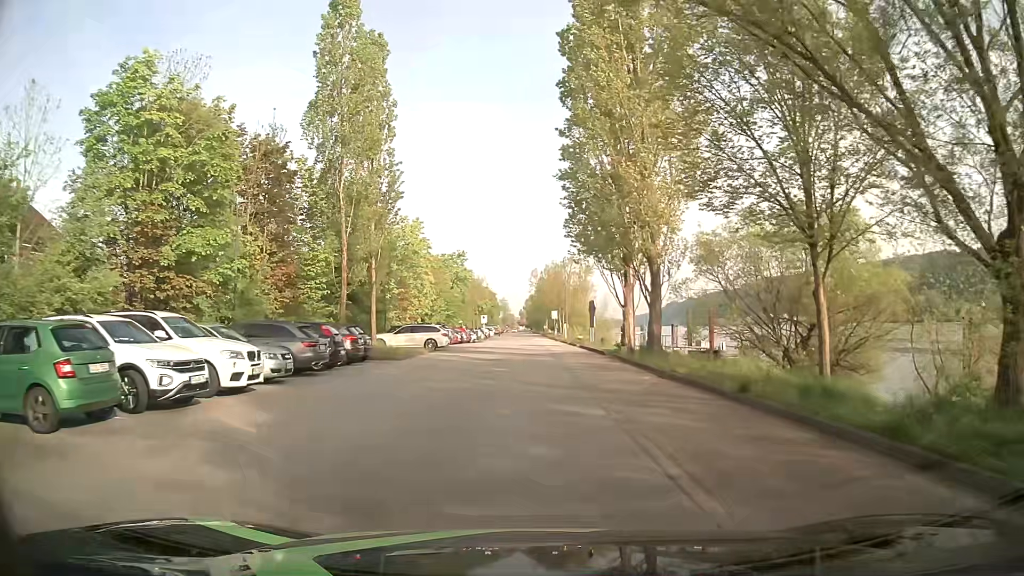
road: residential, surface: asphalt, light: Day
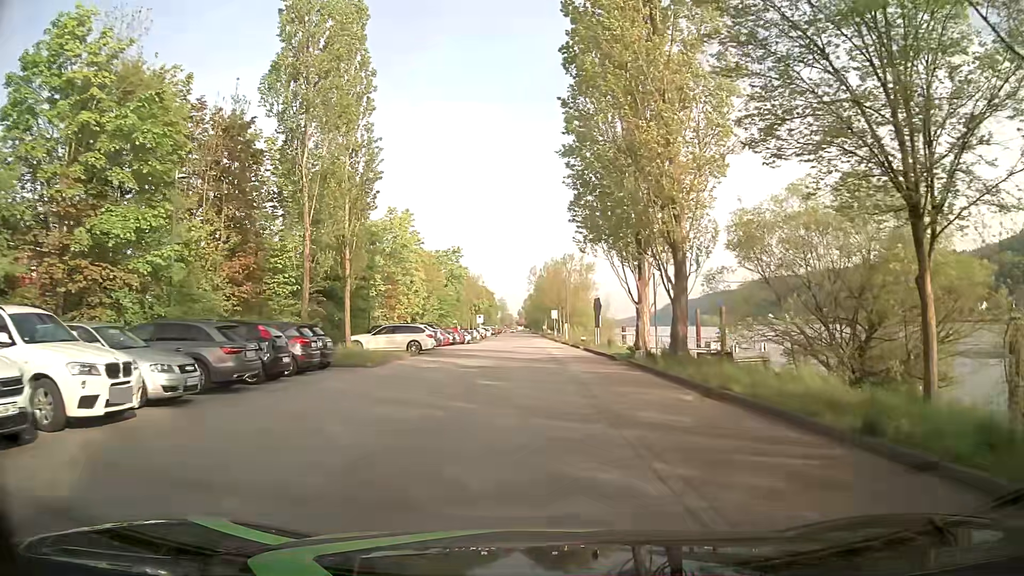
(0.0, +4.8) m; 0°
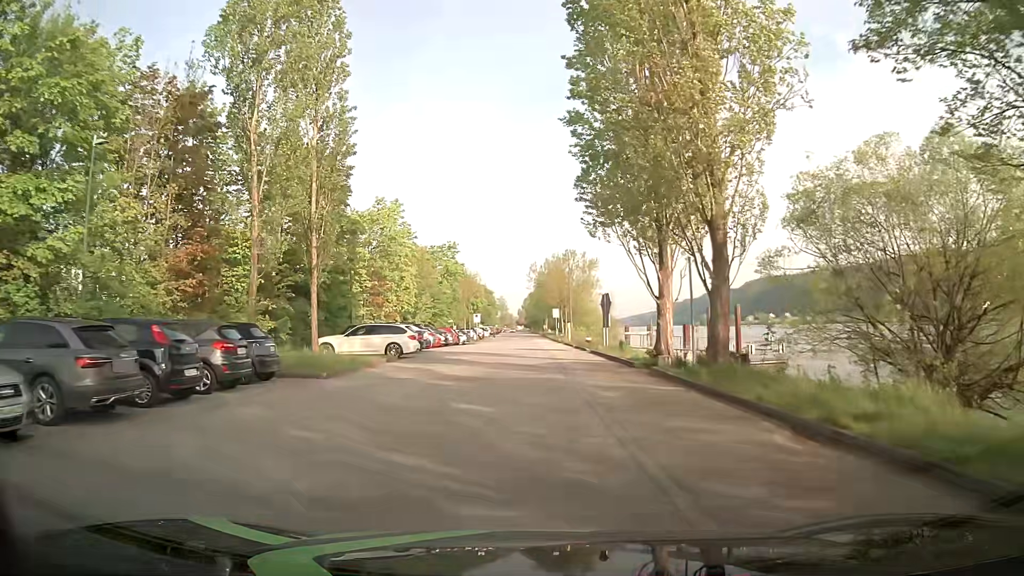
(0.0, +4.8) m; +1°
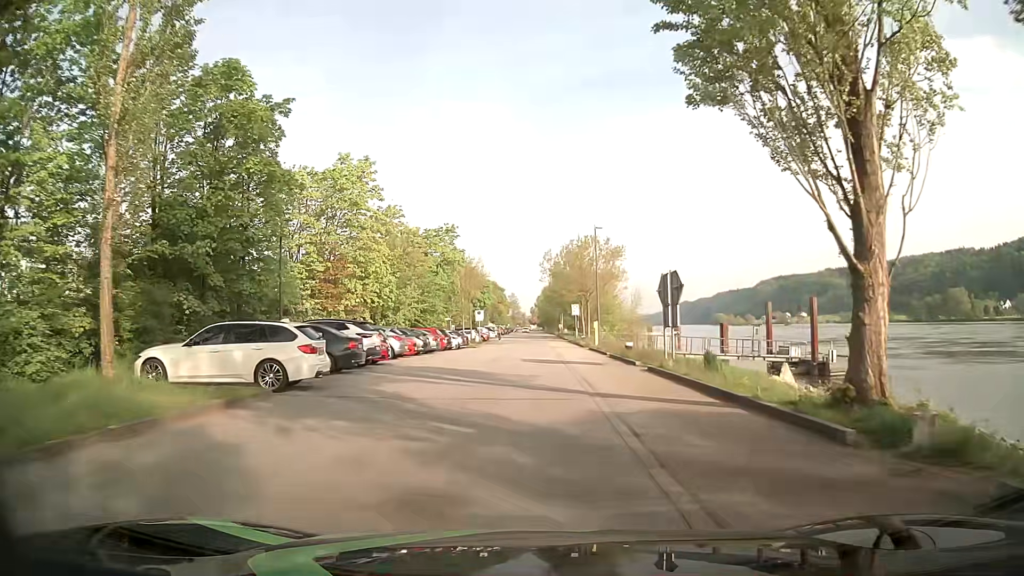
(-0.2, +14.4) m; -1°
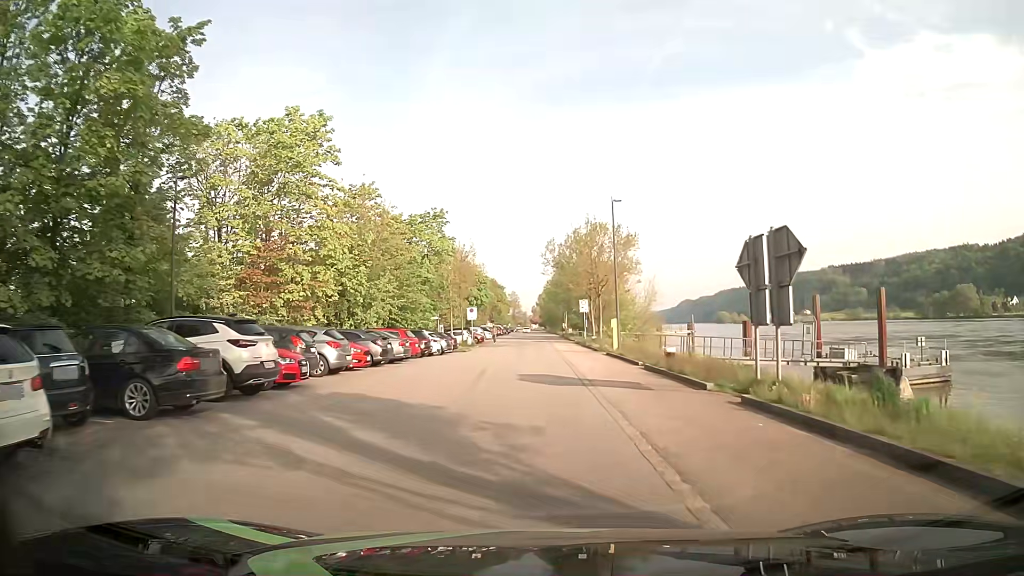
(-0.1, +9.6) m; 0°
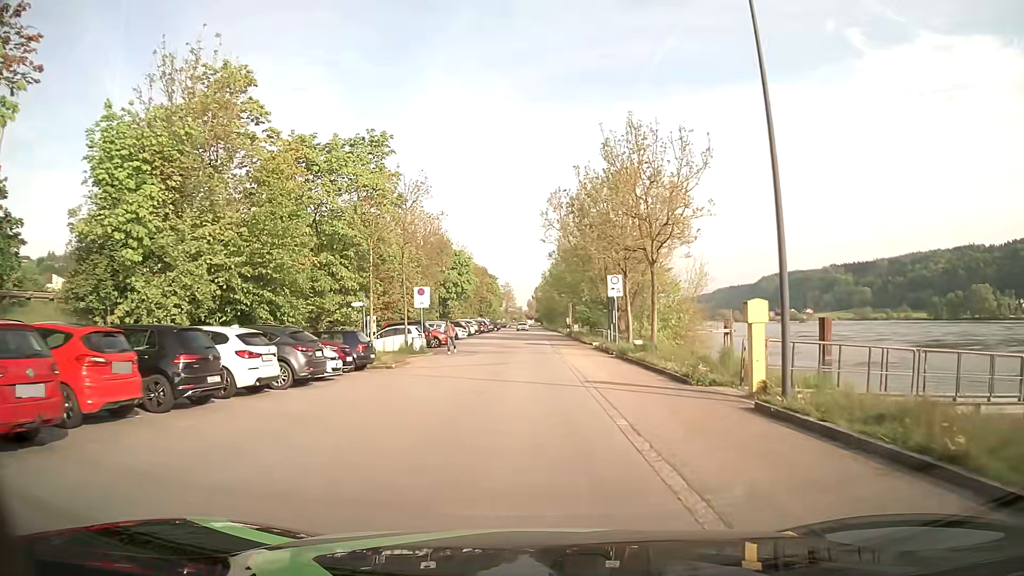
(+0.1, +24.1) m; 0°
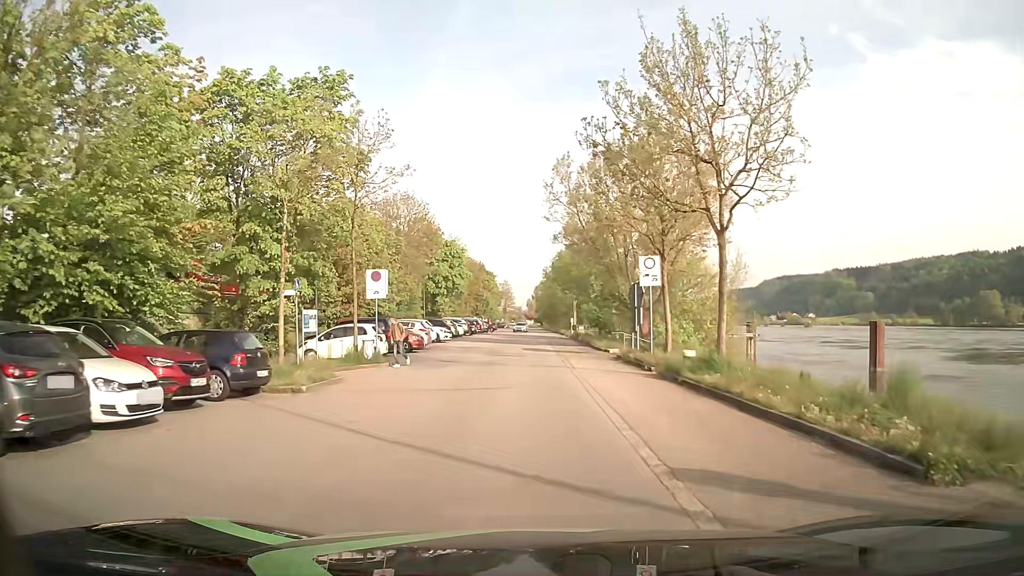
(0.0, +9.8) m; 0°
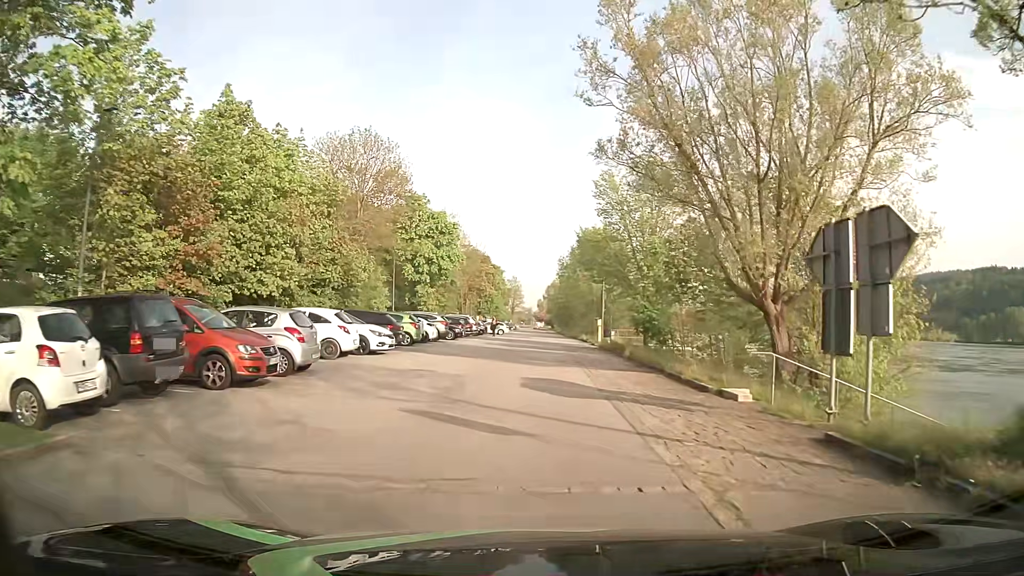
(0.0, +19.8) m; 0°
(0, +10) (0, +20) (0, +30) (0, +40) (0, +50) (0, +60) (+1, +70) (+1, +80) (+1, +90) (+1, +100) m
